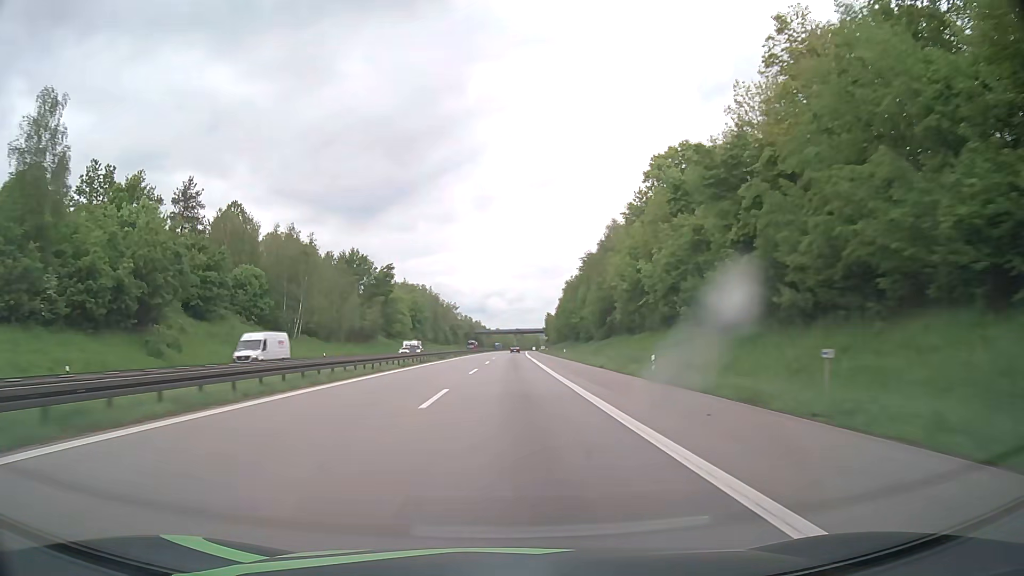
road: motorway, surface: asphalt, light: Day
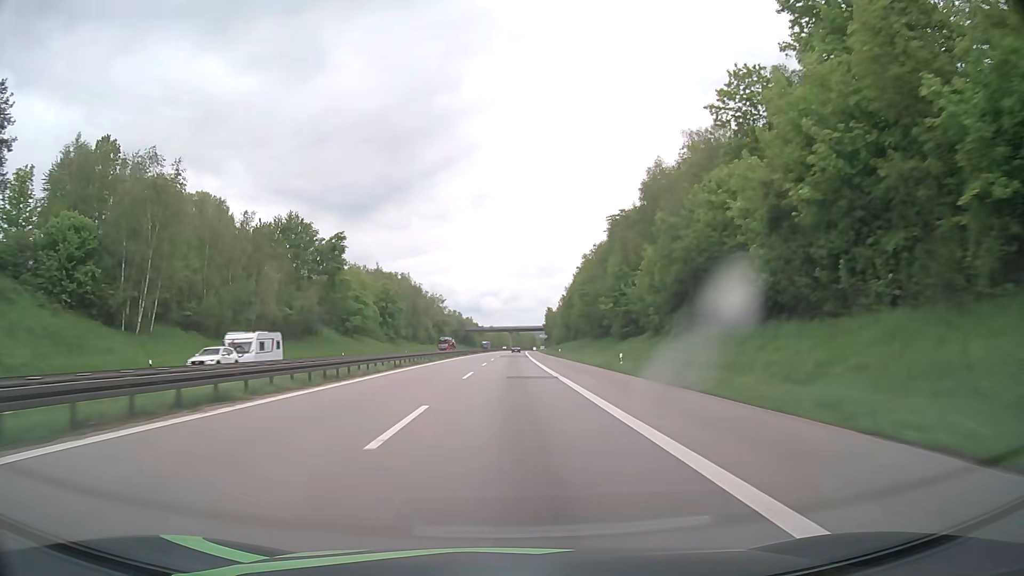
(+0.2, +41.3) m; 0°
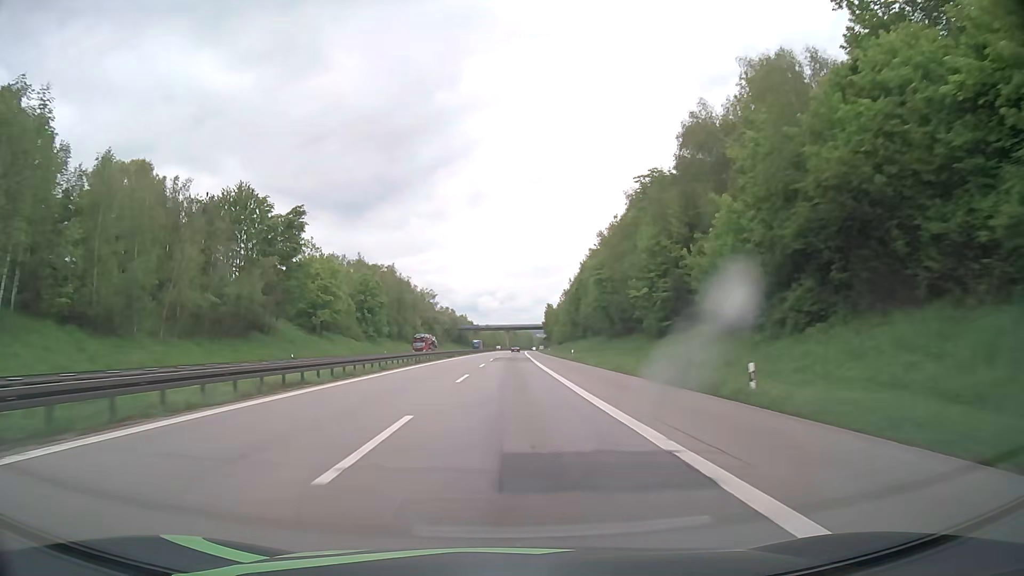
(+0.1, +20.7) m; 0°
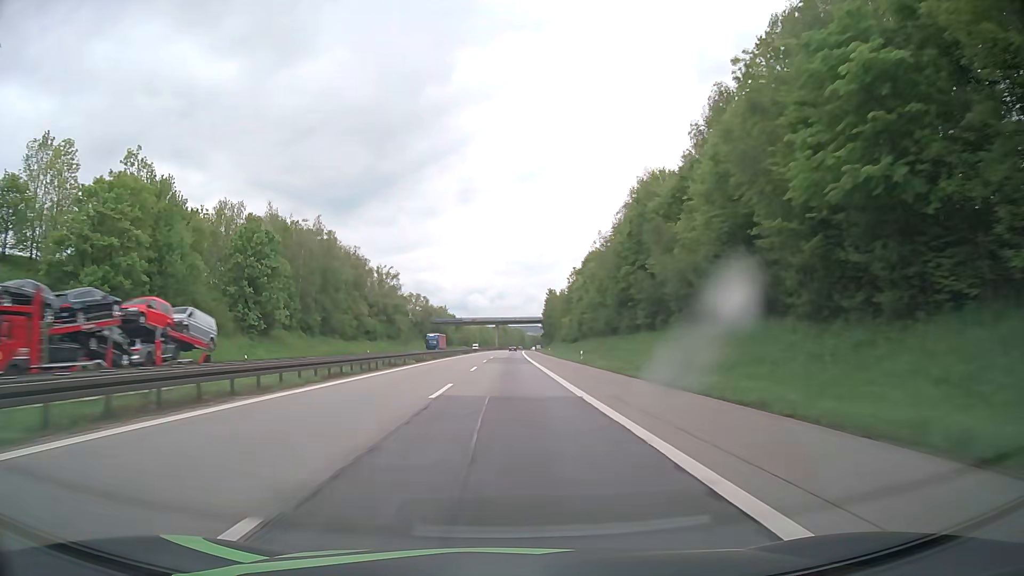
(+0.4, +62.1) m; +1°
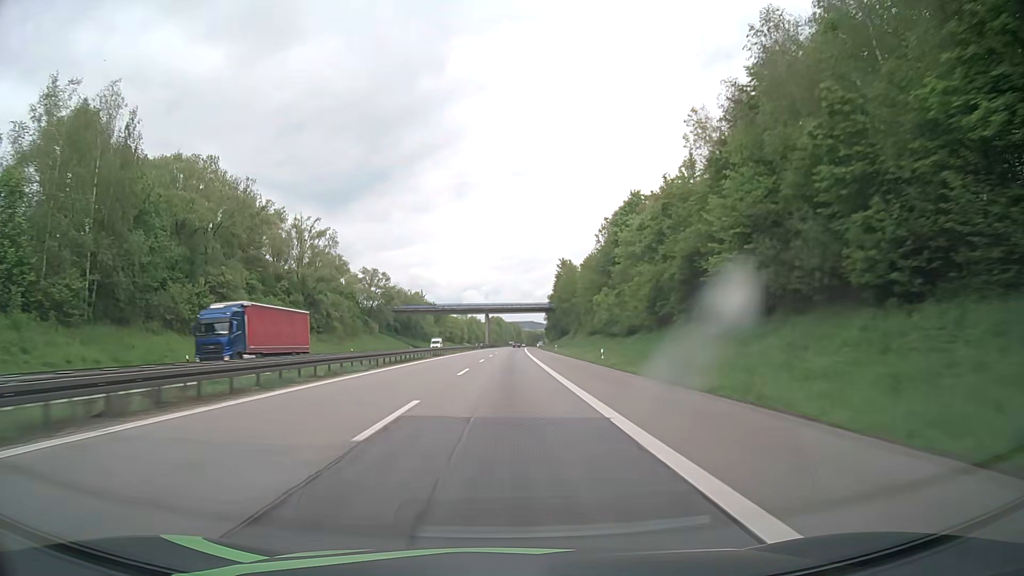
(+0.5, +62.0) m; +1°
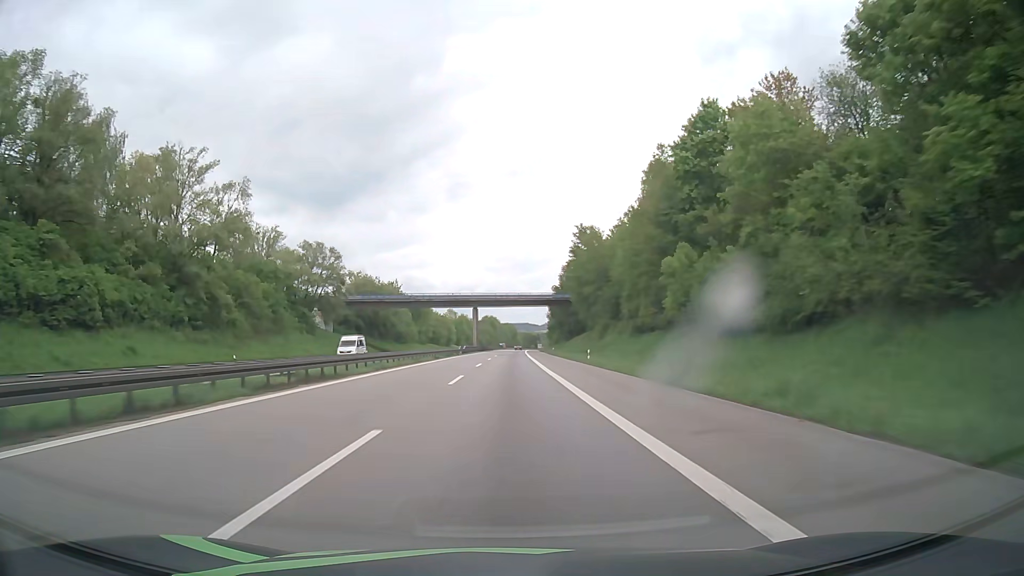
(+0.2, +41.3) m; 0°
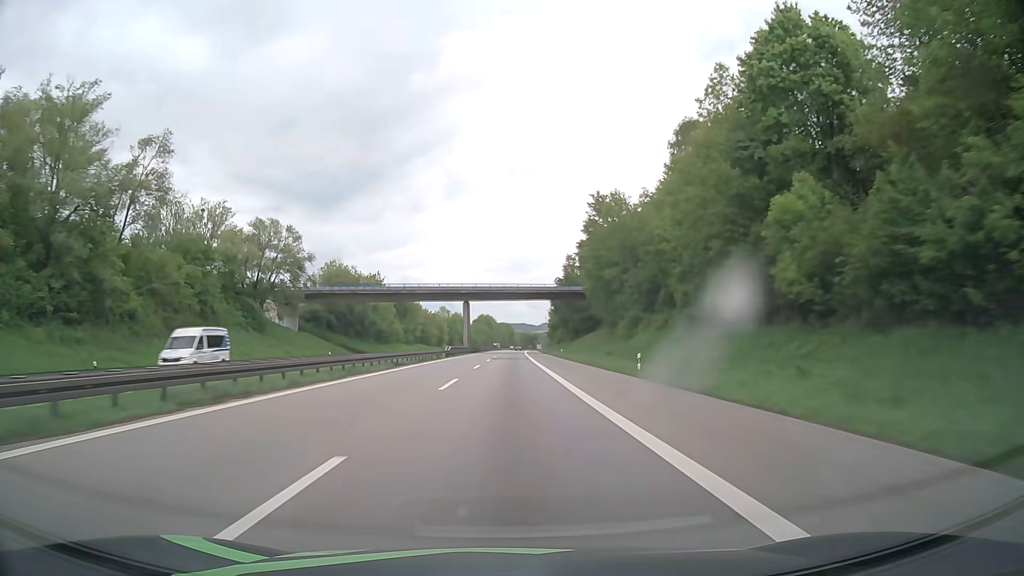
(+0.1, +20.7) m; 0°
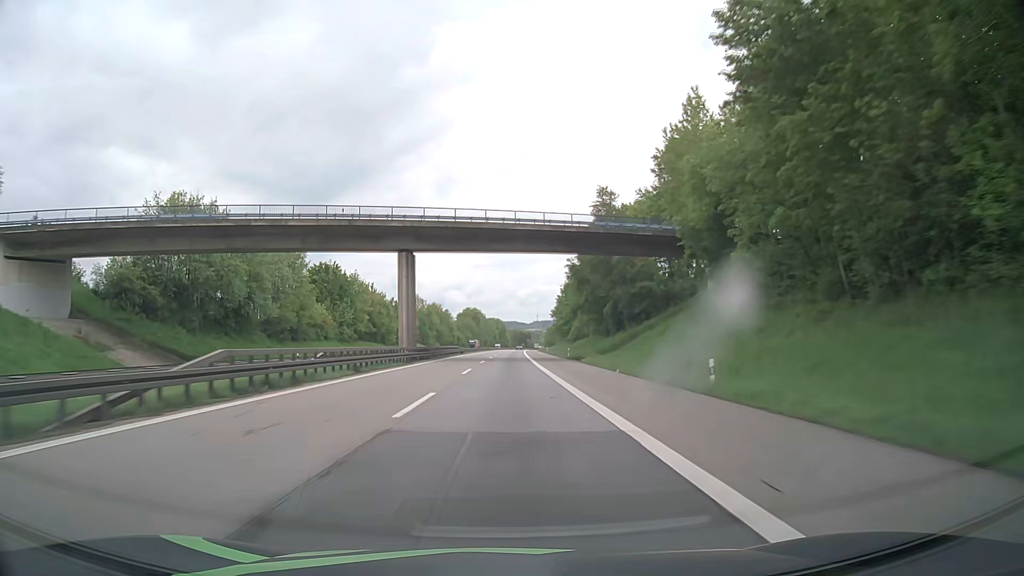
(+0.5, +62.0) m; +1°
(0, +10) (0, +20) (0, +30) (0, +40) (0, +50) (0, +60) (0, +70) (0, +80) (0, +90) (+1, +100) m
